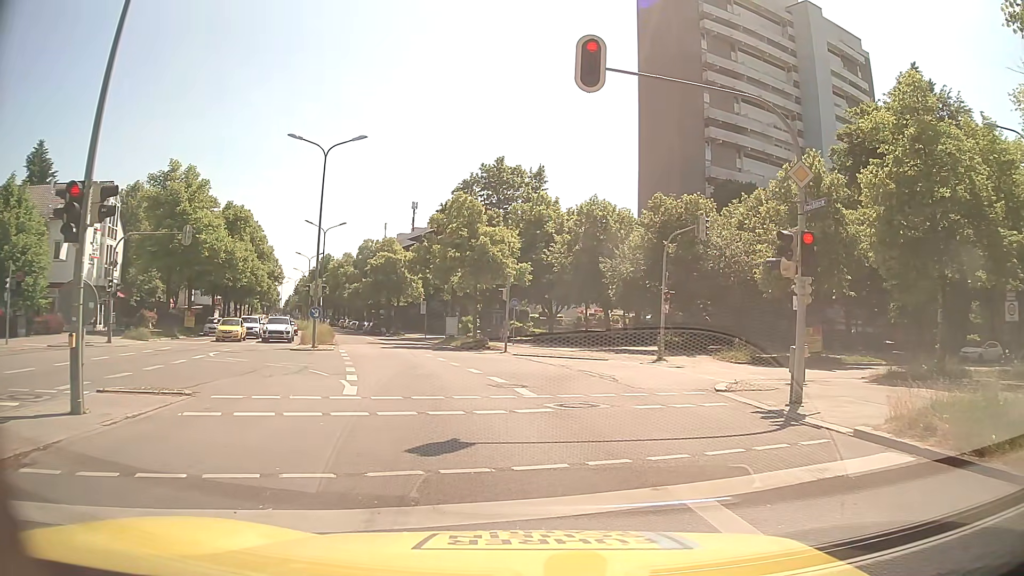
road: secondary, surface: asphalt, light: Day
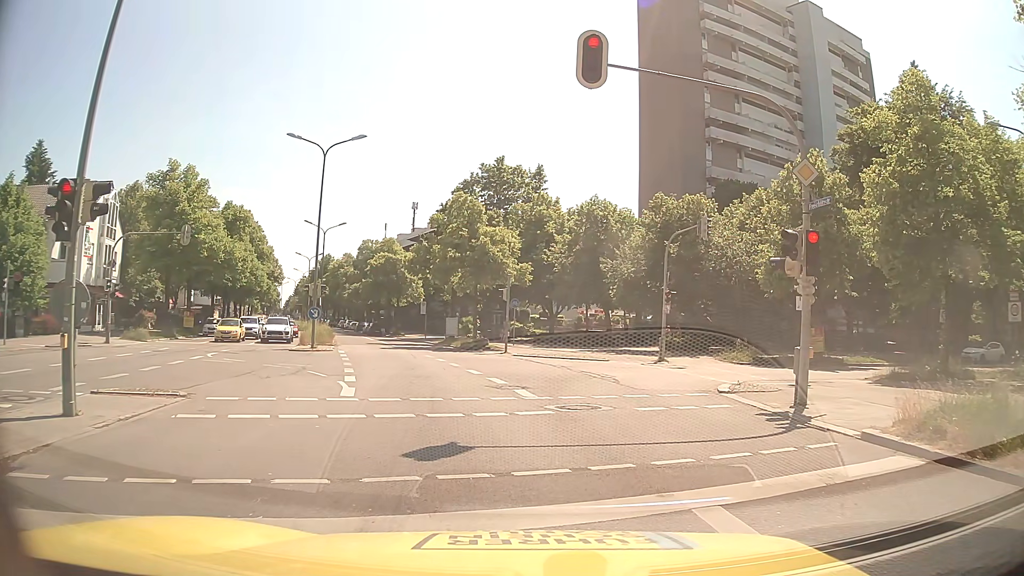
(0.0, +0.2) m; 0°
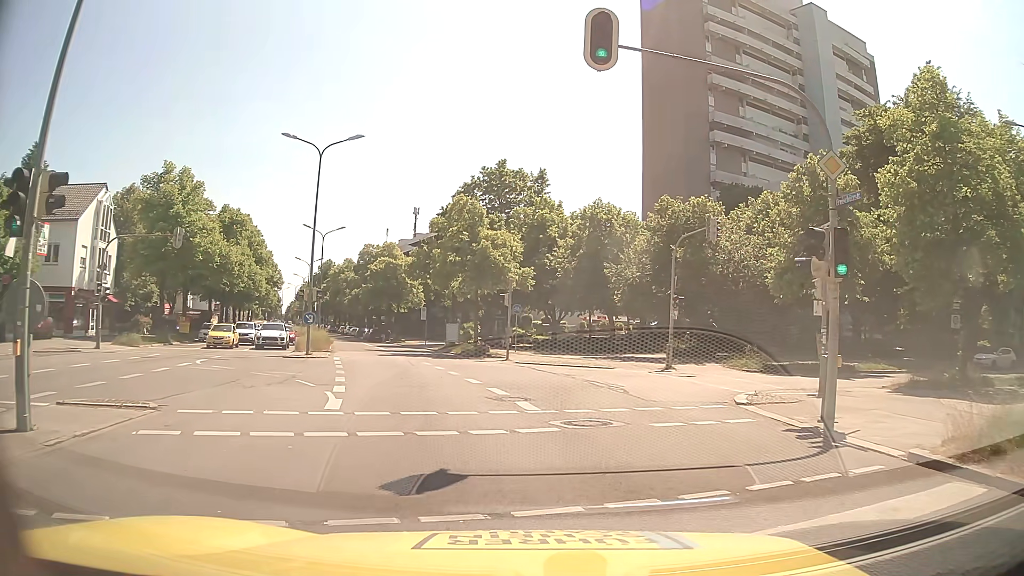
(0.0, +1.3) m; 0°
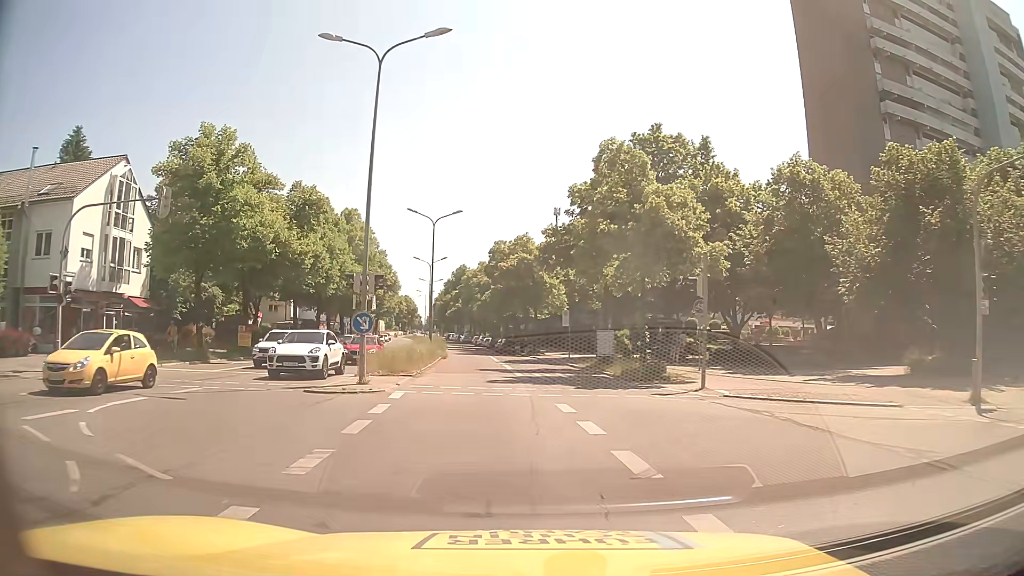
(-1.3, +14.3) m; -11°
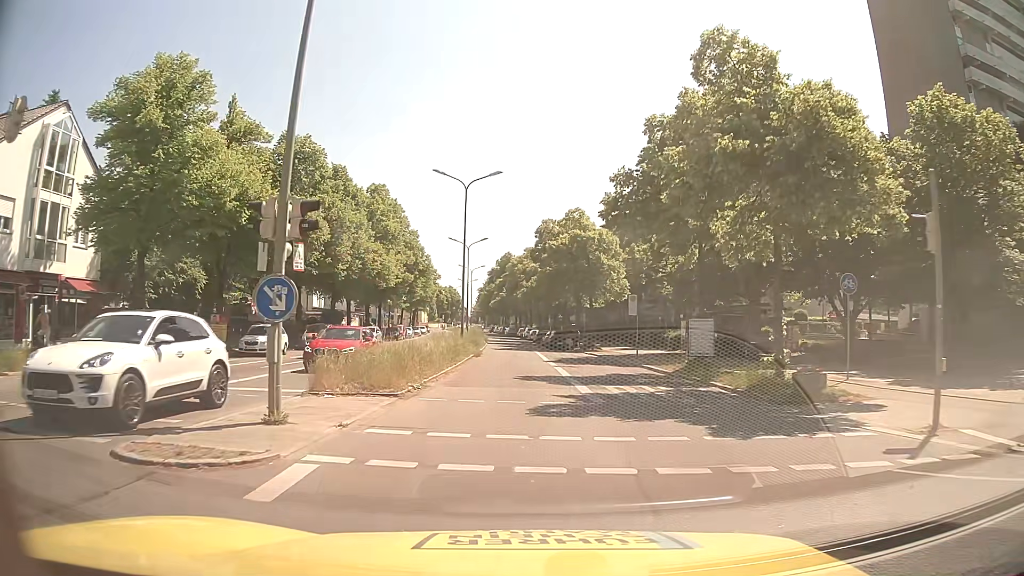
(-0.4, +10.3) m; -4°
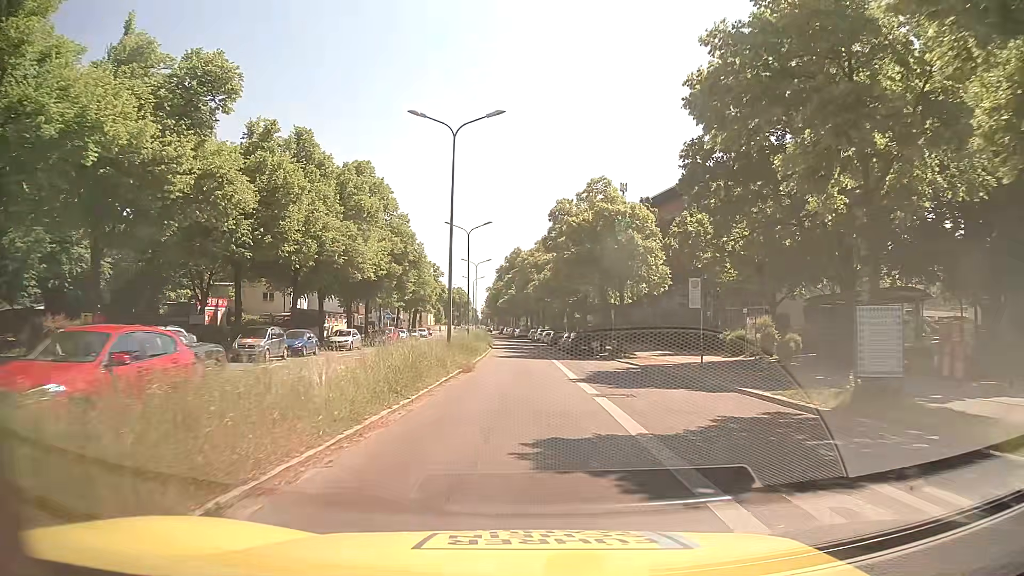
(-0.1, +11.8) m; -1°
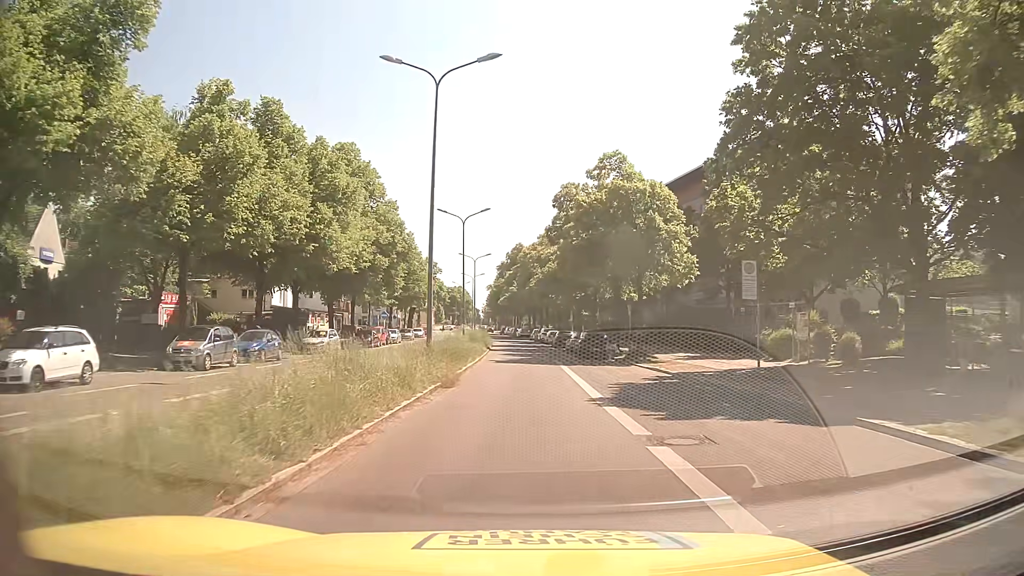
(0.0, +6.3) m; -1°
